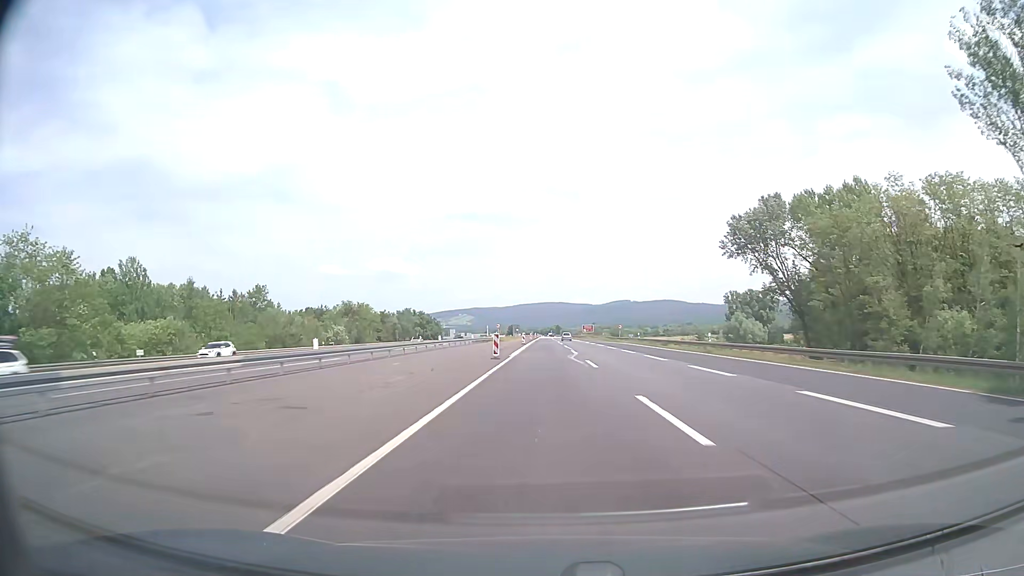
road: motorway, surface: asphalt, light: Day
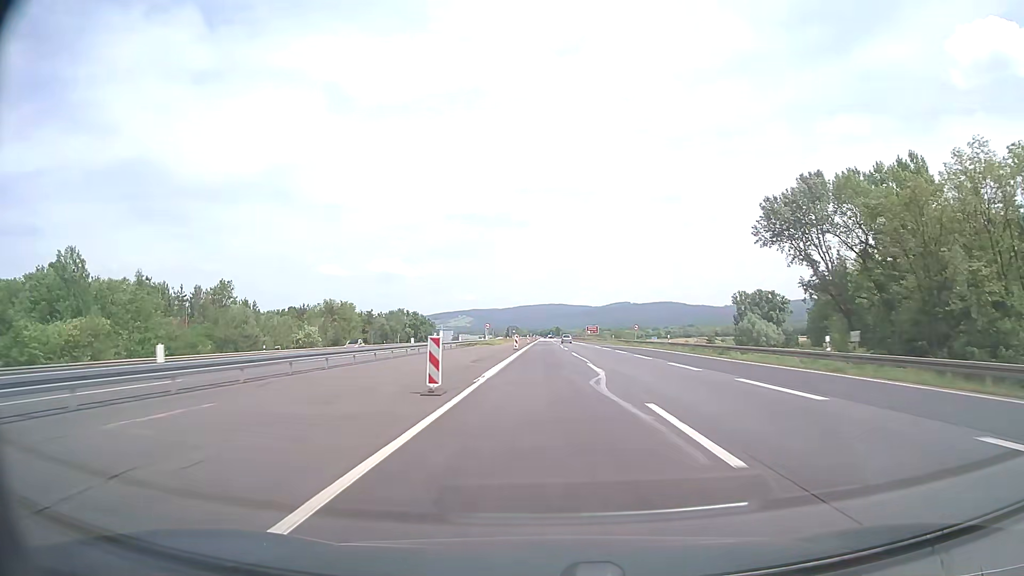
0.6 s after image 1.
(0.0, +19.0) m; 0°
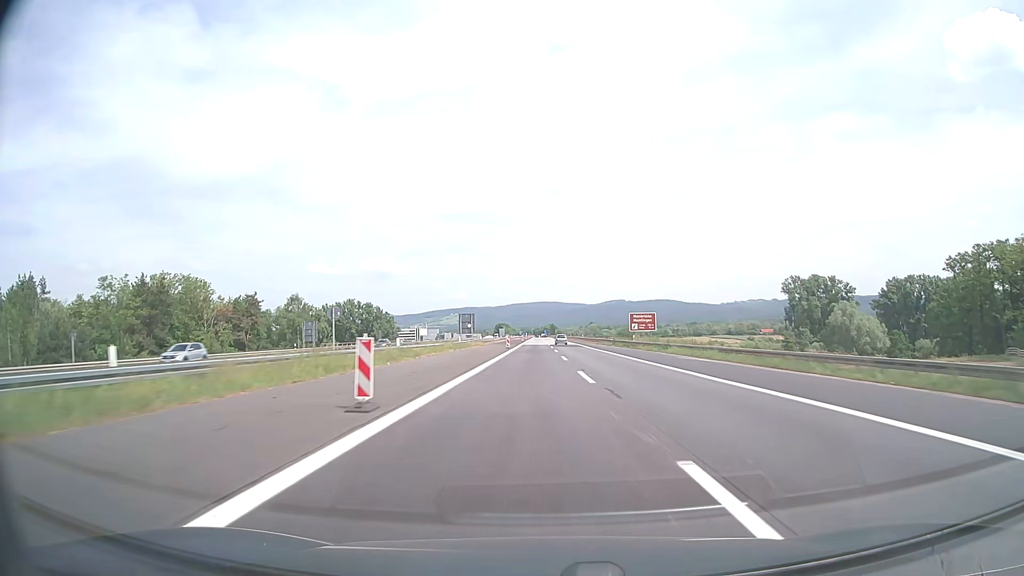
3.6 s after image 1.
(+0.5, +95.0) m; +1°
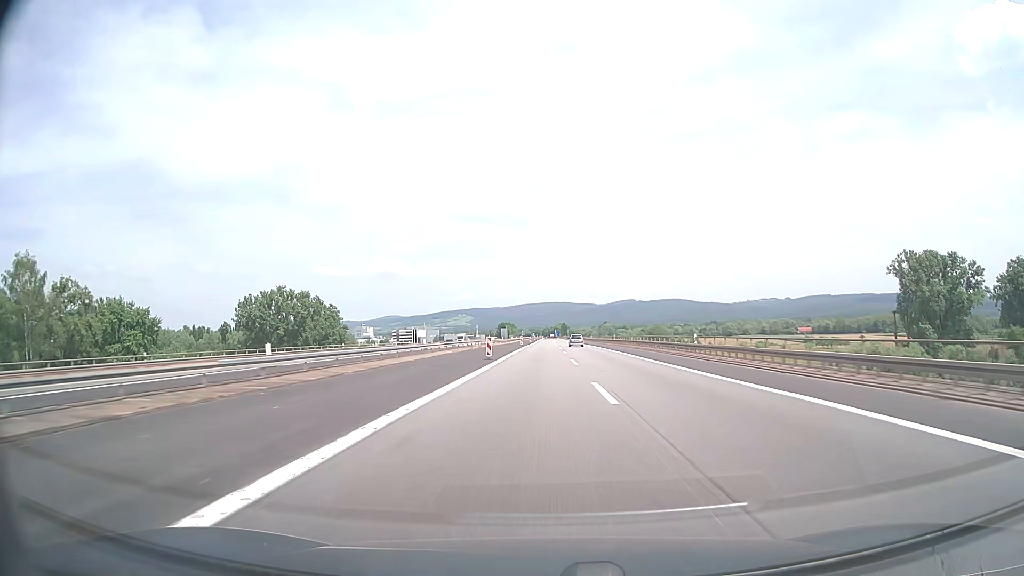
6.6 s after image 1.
(-0.5, +95.2) m; -1°
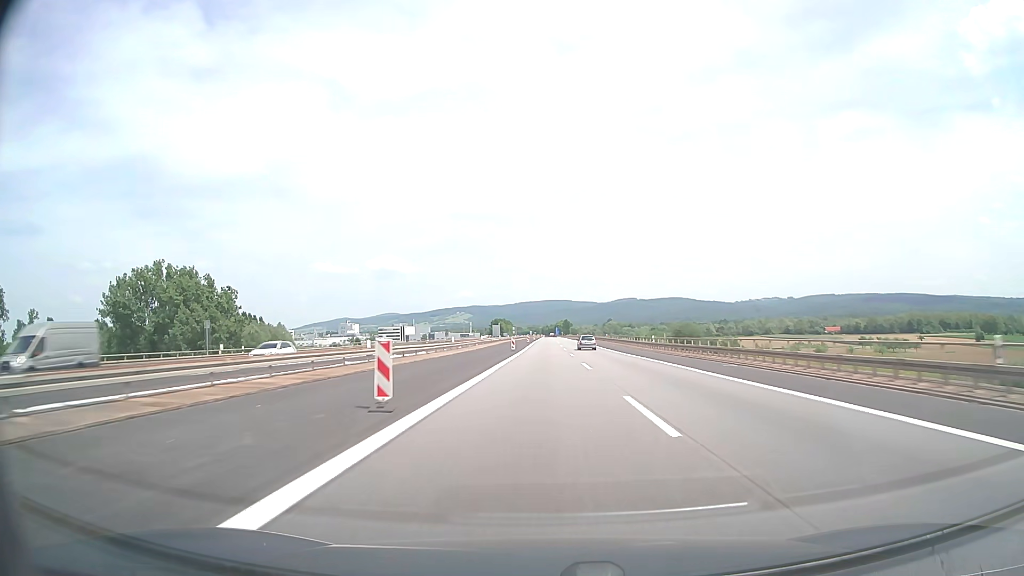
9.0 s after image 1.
(-0.1, +76.2) m; 0°
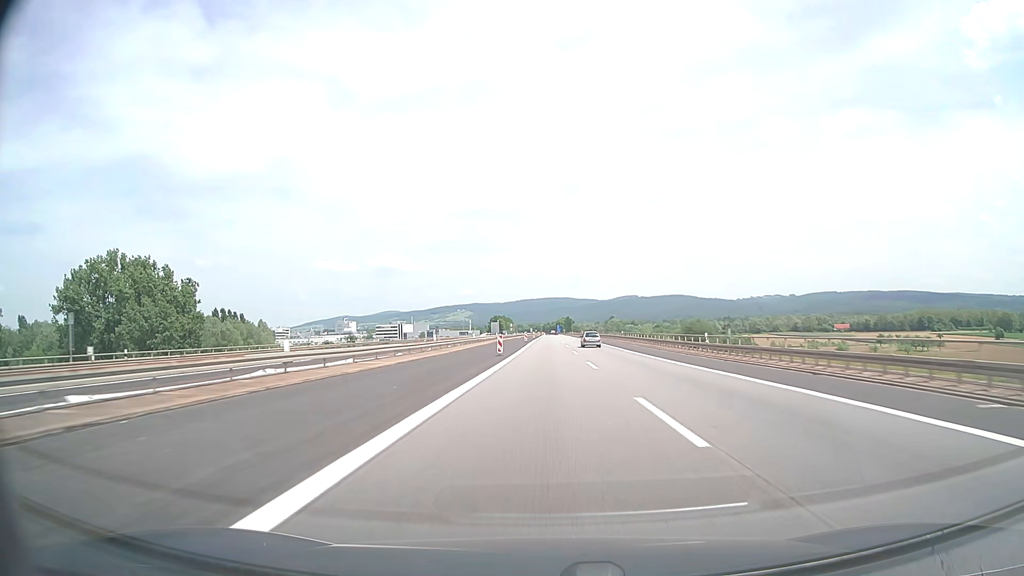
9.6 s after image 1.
(0.0, +19.0) m; 0°
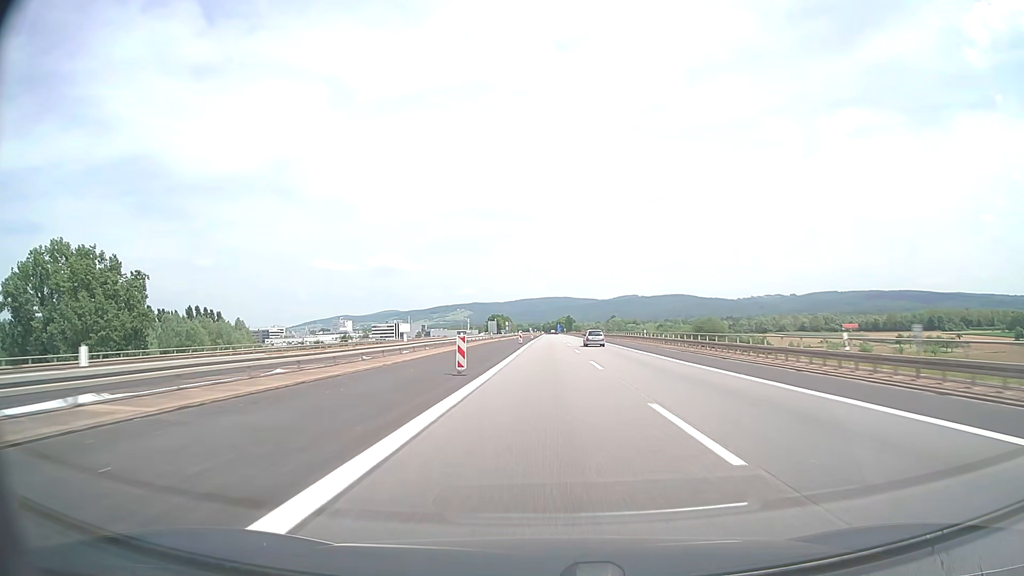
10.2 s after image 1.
(0.0, +19.1) m; 0°
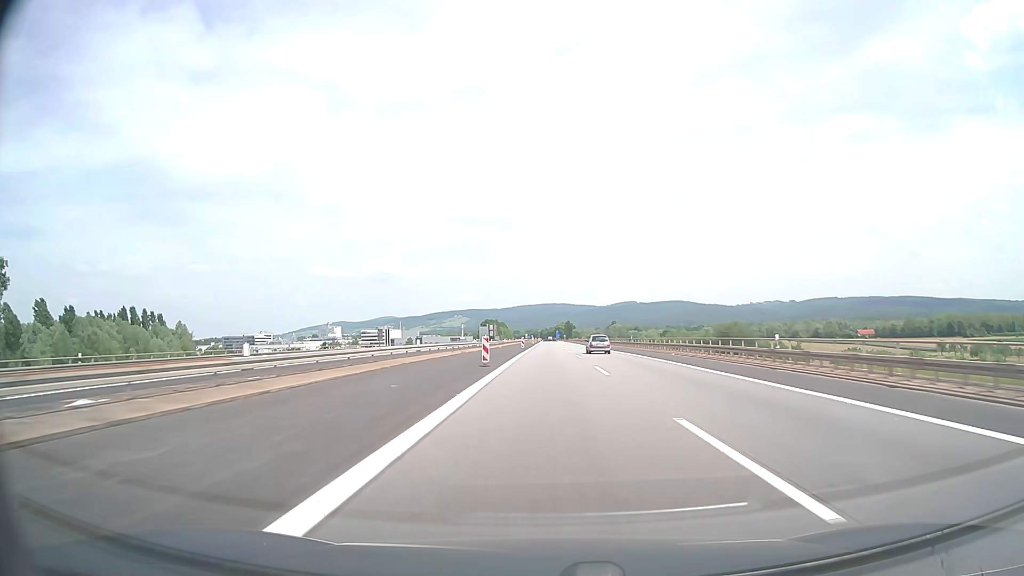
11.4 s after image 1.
(+0.1, +38.1) m; 0°
(0, +10) (0, +20) (0, +30) (0, +40) (0, +50) (0, +60) (0, +70) (0, +80) (0, +90) (+1, +100) m
